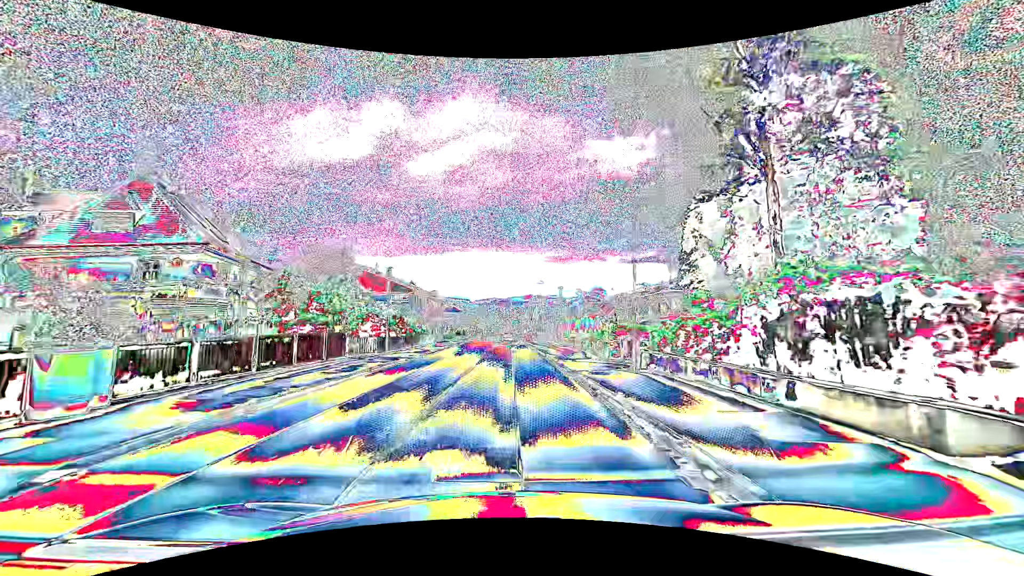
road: primary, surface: asphalt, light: Day
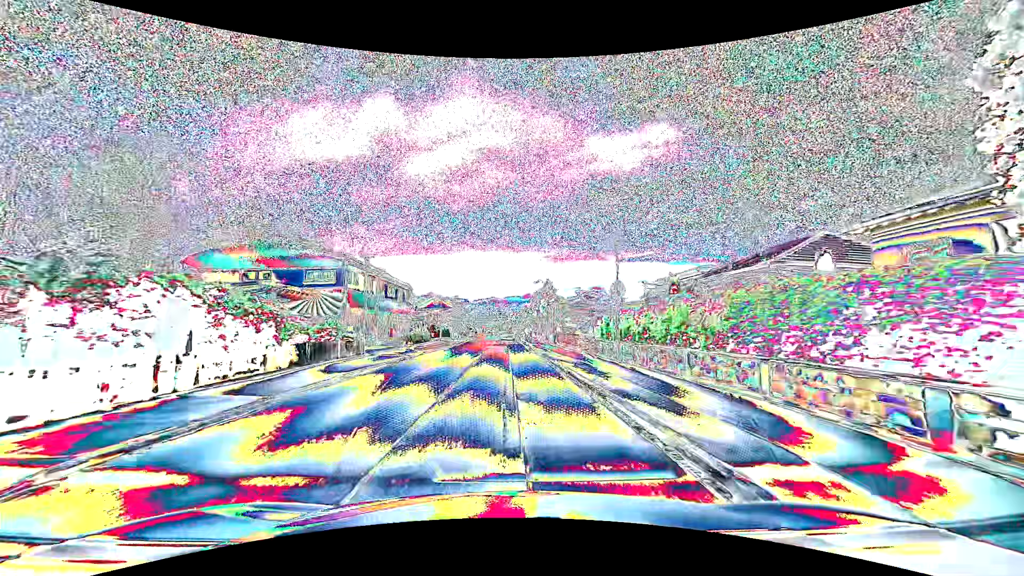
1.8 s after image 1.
(+0.1, +22.8) m; 0°
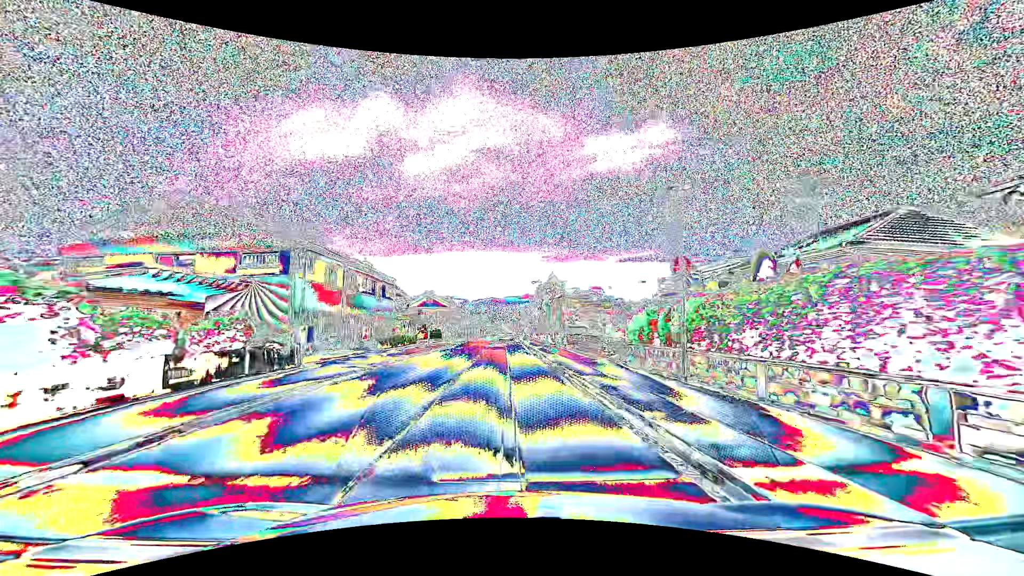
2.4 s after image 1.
(0.0, +7.6) m; +1°
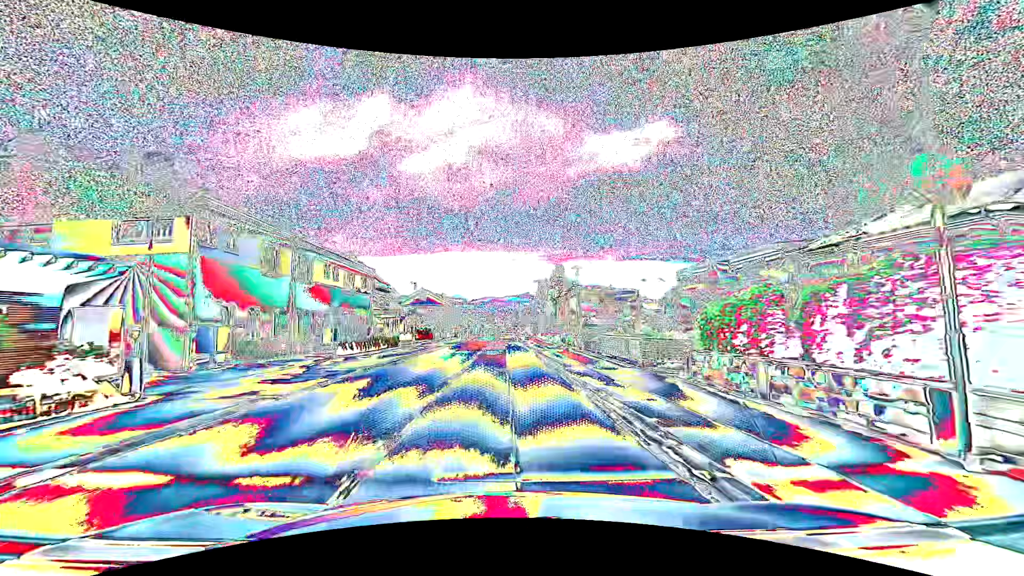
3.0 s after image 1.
(-0.1, +7.6) m; -1°
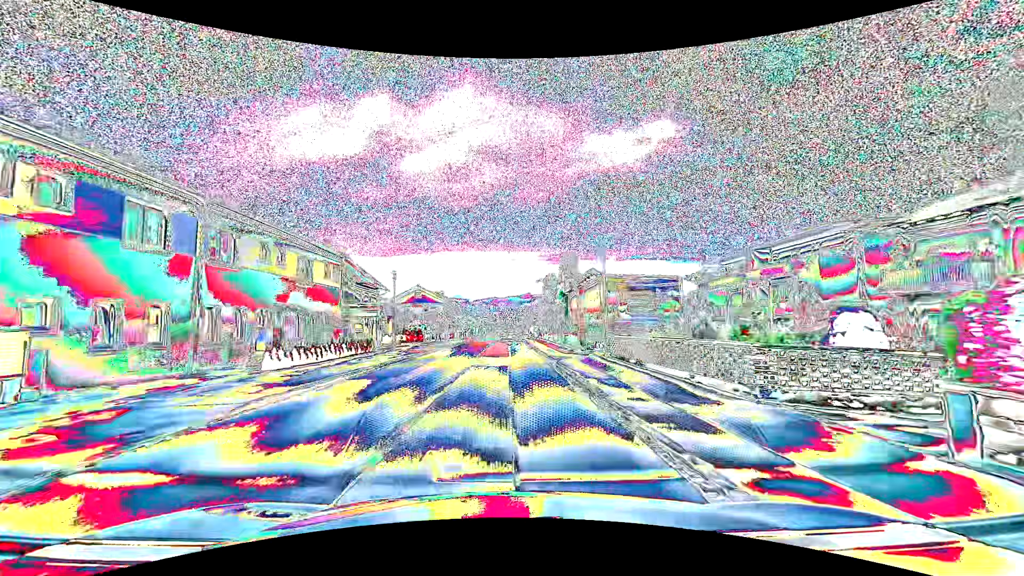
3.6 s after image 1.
(0.0, +7.6) m; 0°
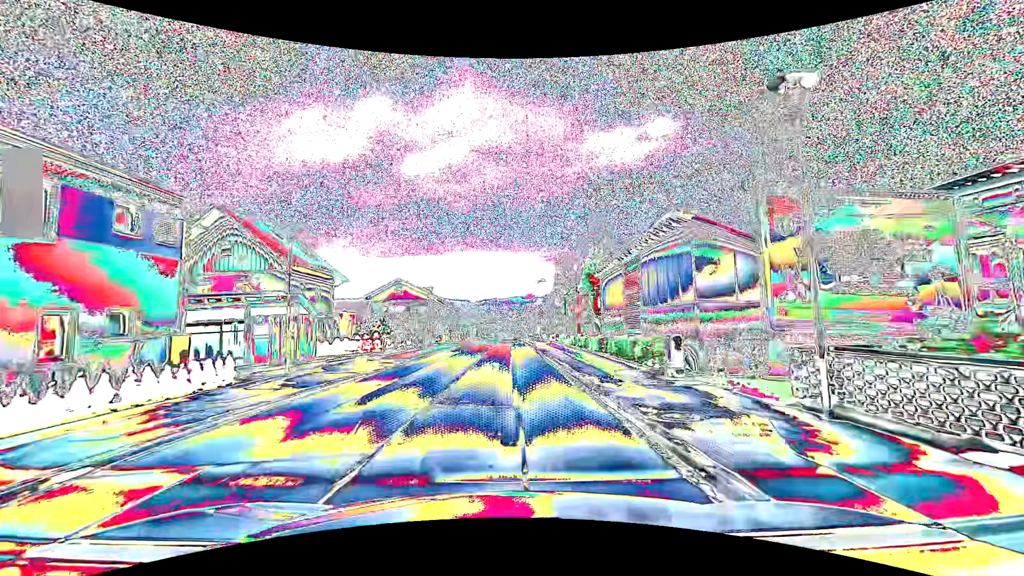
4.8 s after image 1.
(0.0, +15.2) m; 0°
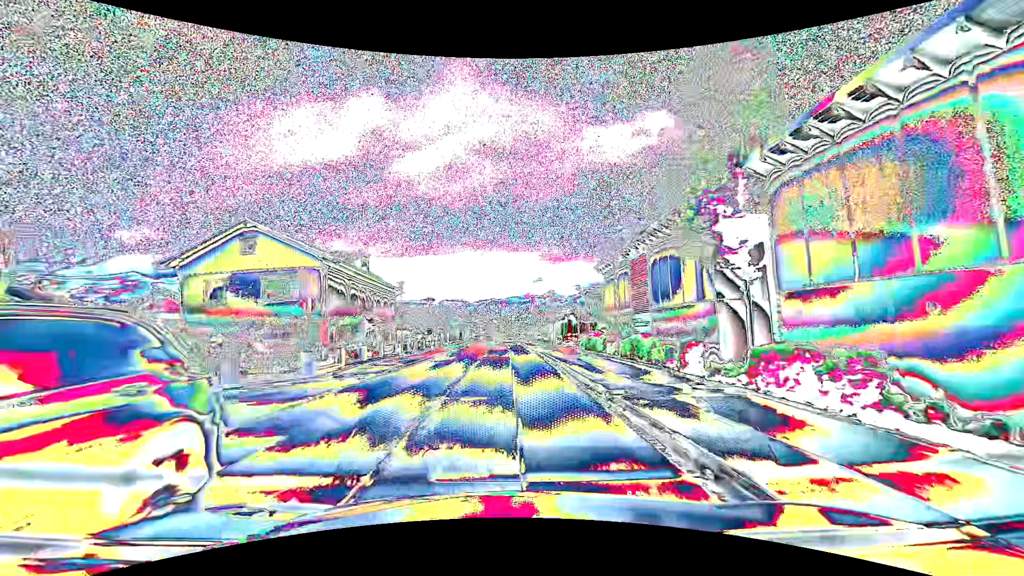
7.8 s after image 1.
(0.0, +38.0) m; +1°
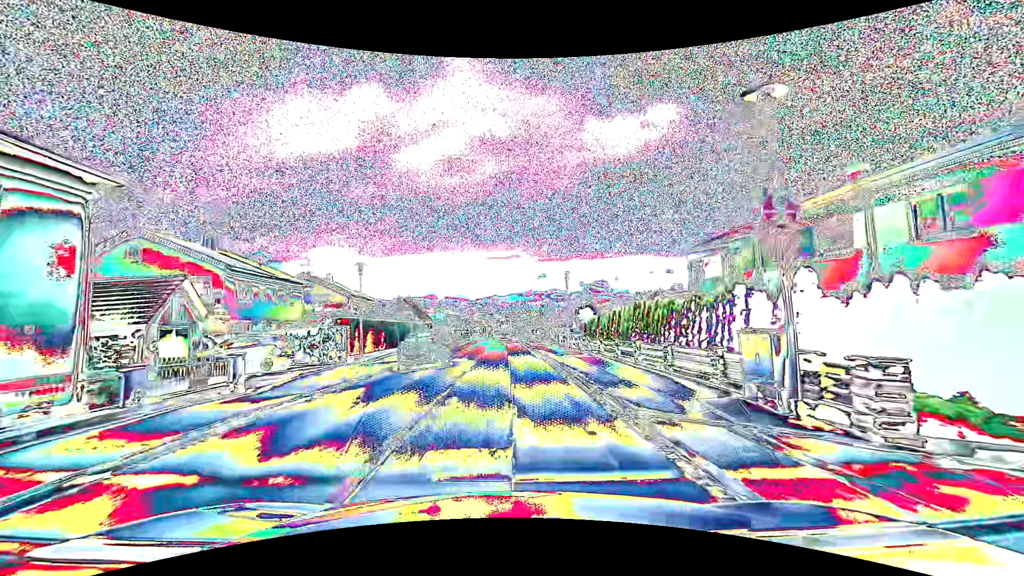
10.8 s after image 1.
(-0.3, +38.2) m; -1°
(0, +10) (0, +20) (0, +30) (0, +40) (-1, +50) (-1, +60) (0, +70) (0, +80) (0, +90) (+1, +100) m
